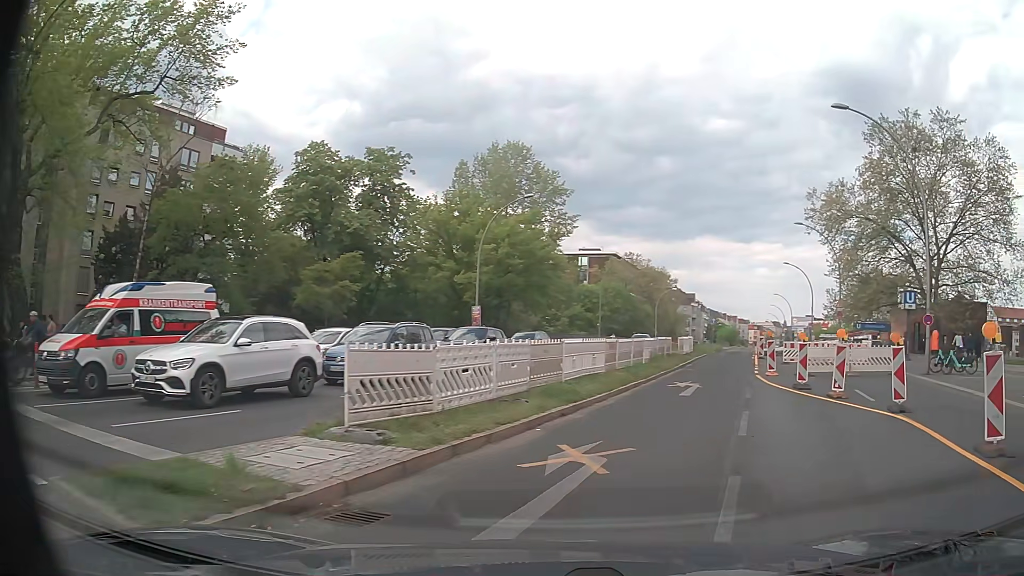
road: primary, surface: asphalt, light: Day
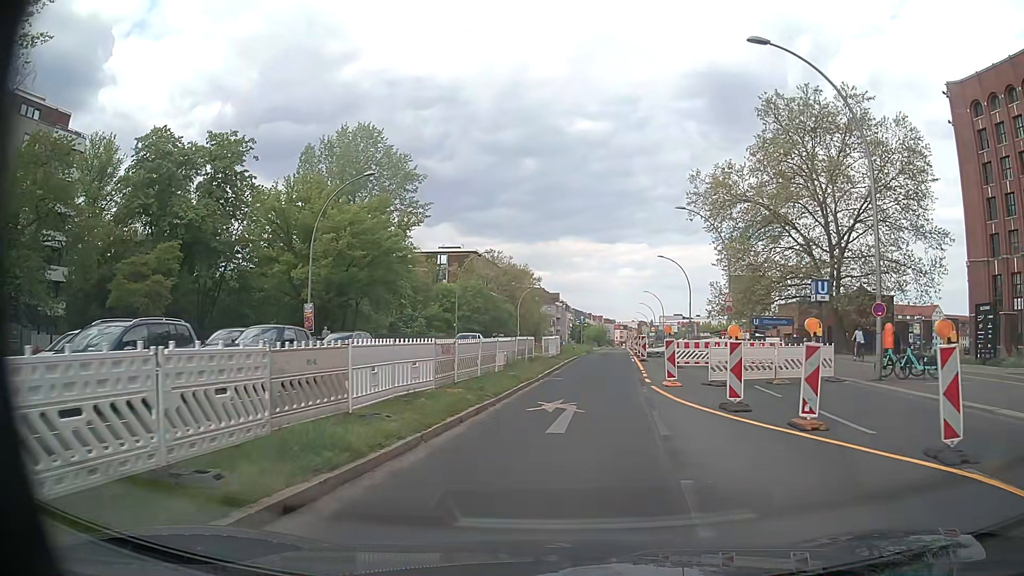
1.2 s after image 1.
(+1.0, +6.7) m; +12°
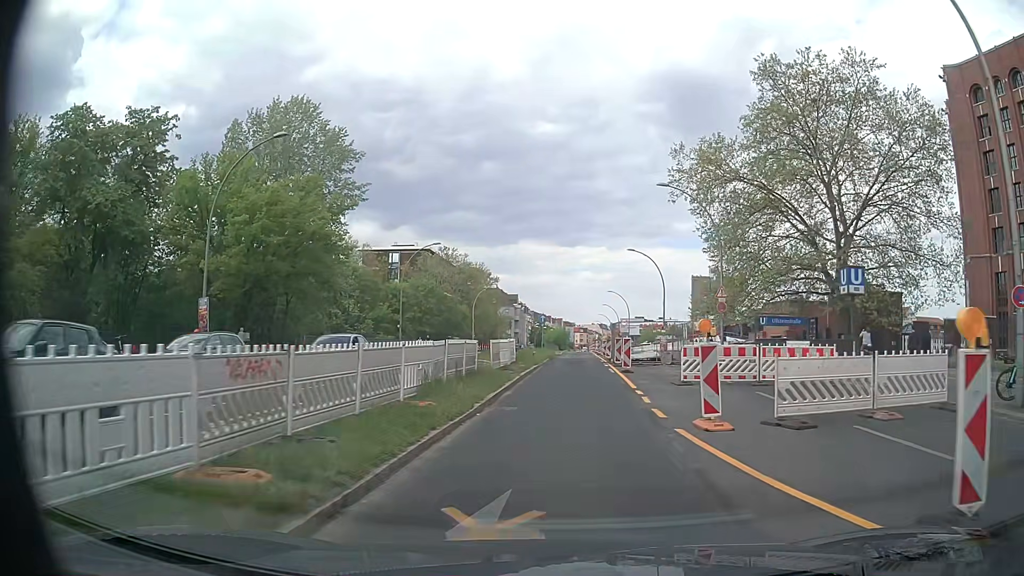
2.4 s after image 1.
(+0.2, +8.6) m; +4°
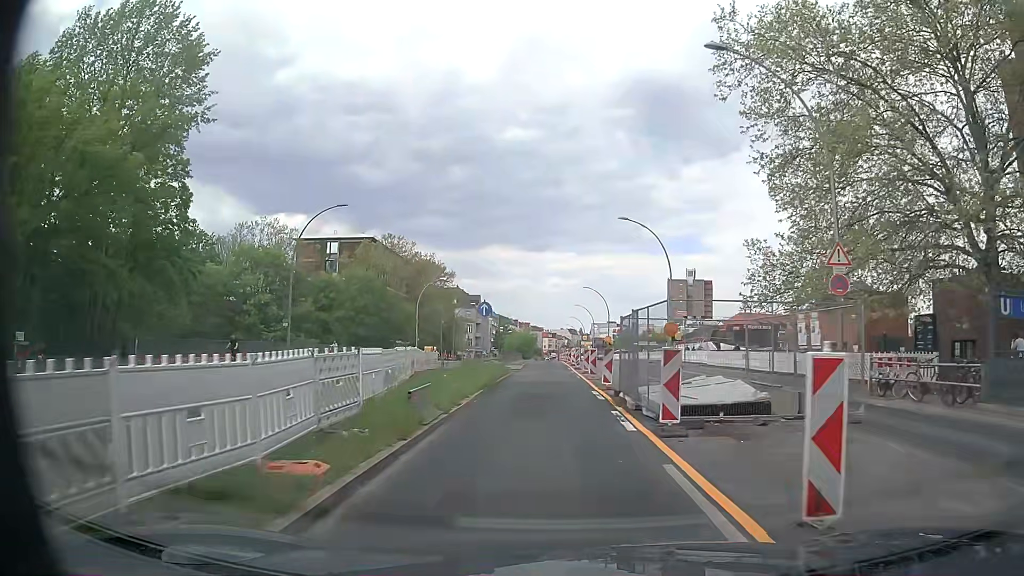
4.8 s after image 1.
(+0.9, +20.8) m; +3°
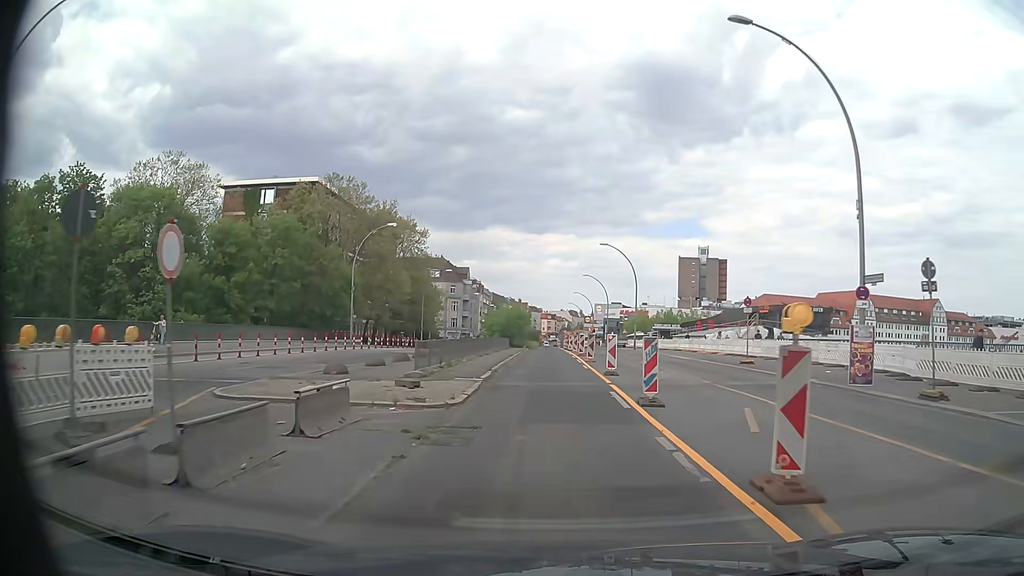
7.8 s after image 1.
(-0.2, +29.4) m; 0°
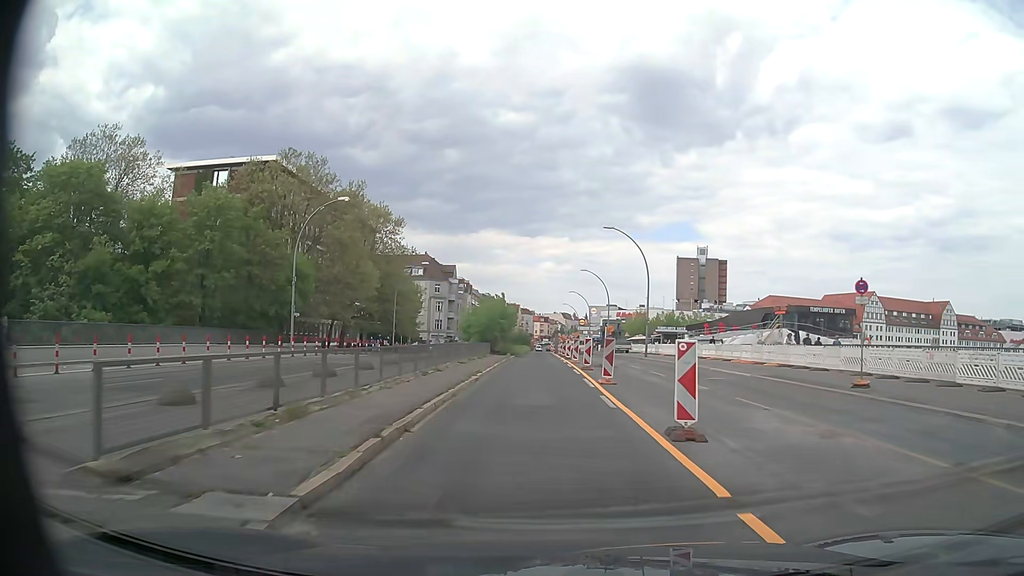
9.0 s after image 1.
(0.0, +12.3) m; 0°
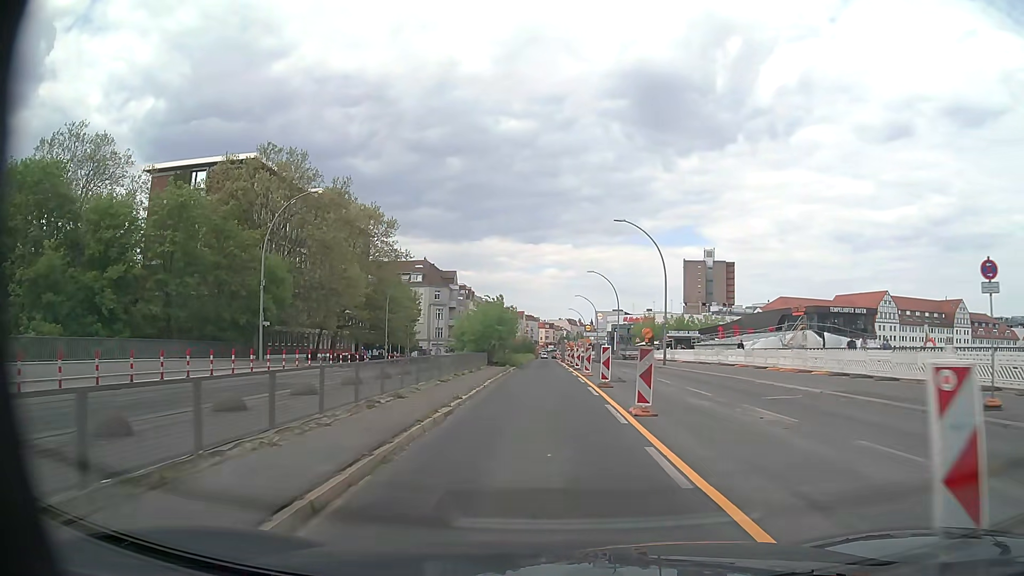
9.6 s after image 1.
(0.0, +6.1) m; 0°
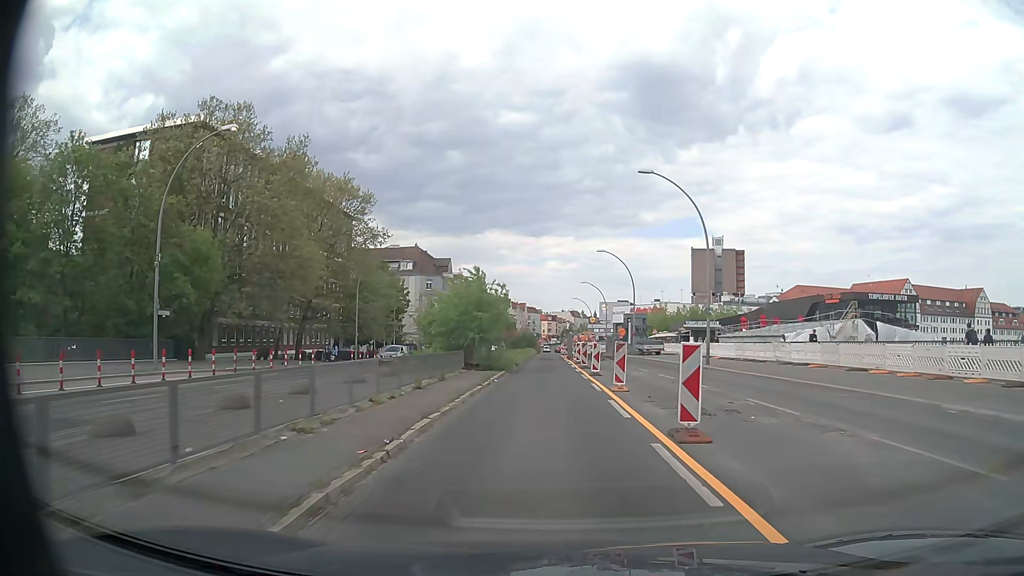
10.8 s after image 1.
(-0.1, +12.2) m; -1°
